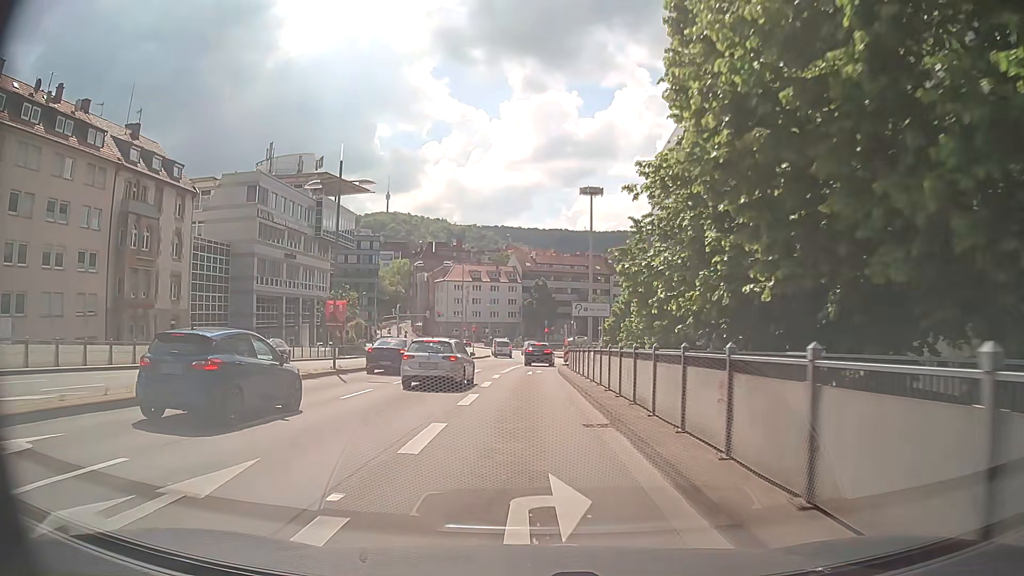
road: primary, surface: asphalt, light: Day
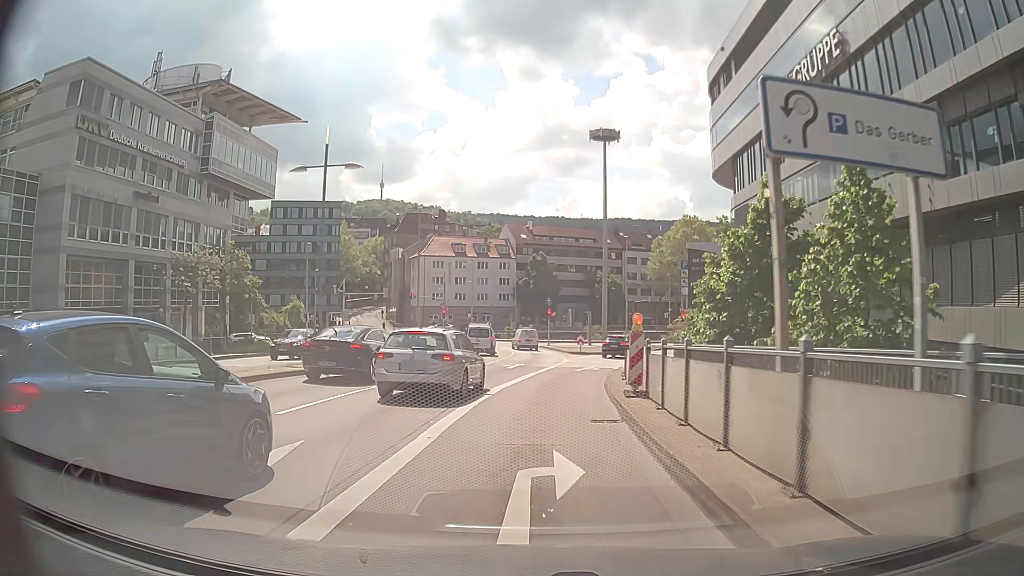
(+0.3, +28.9) m; +3°
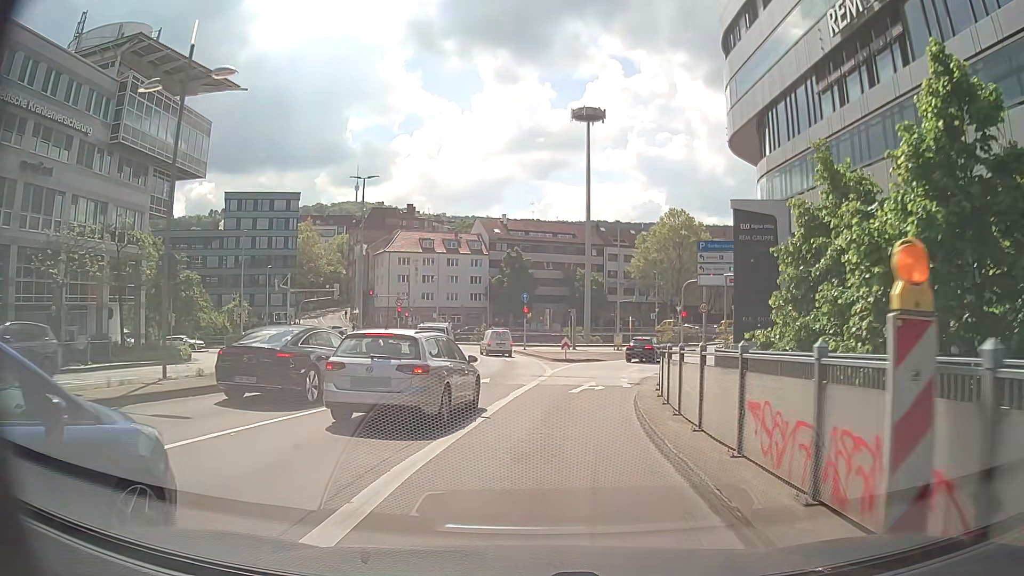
(-0.2, +10.5) m; 0°
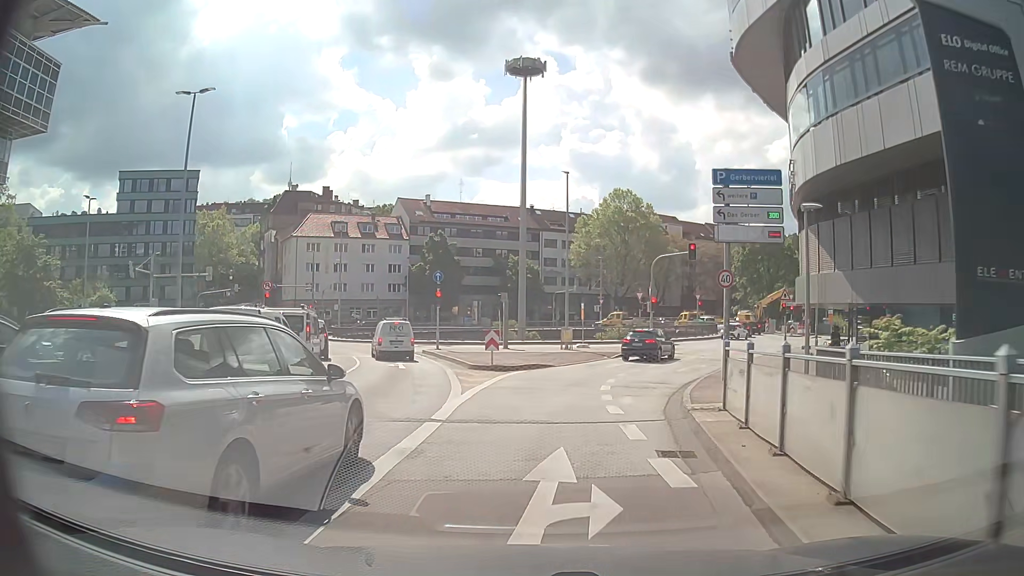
(+0.6, +14.7) m; +5°
